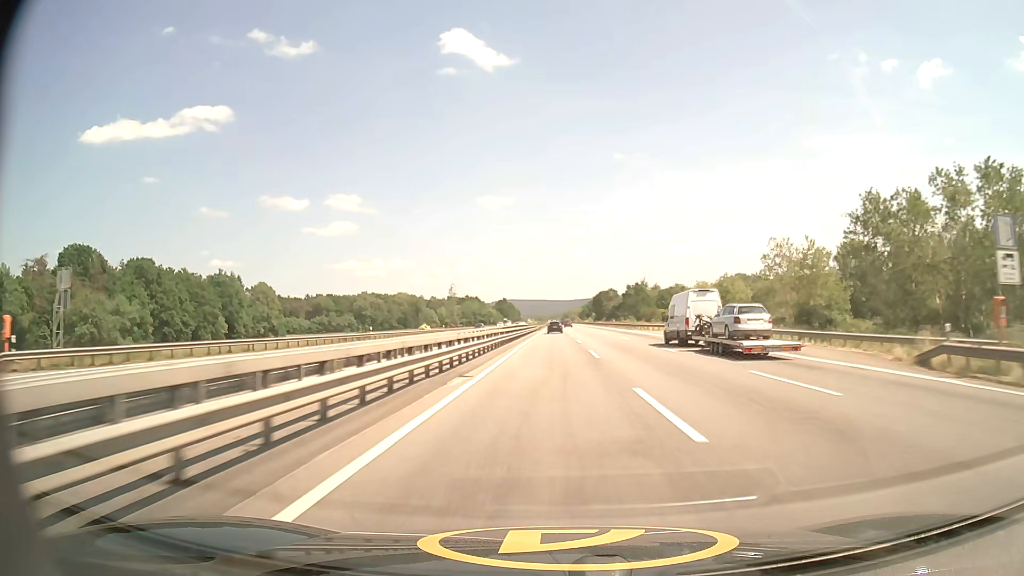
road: motorway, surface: asphalt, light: Day
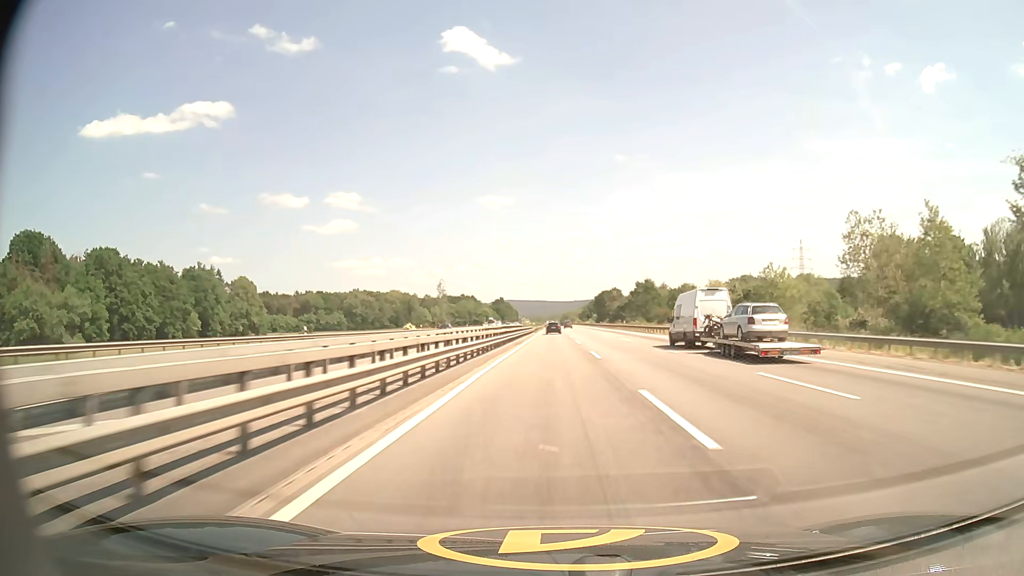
(0.0, +18.6) m; 0°
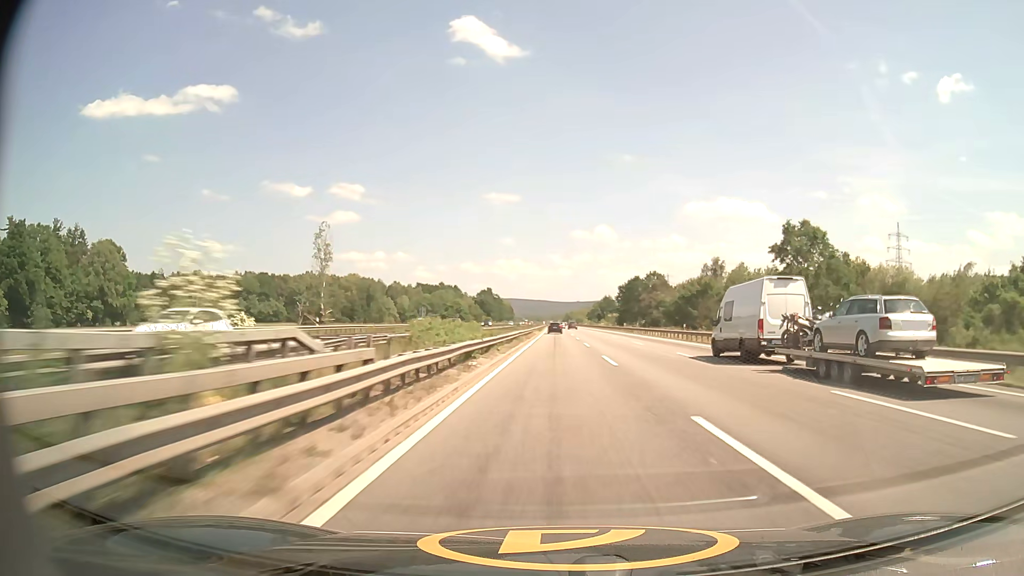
(0.0, +94.0) m; 0°
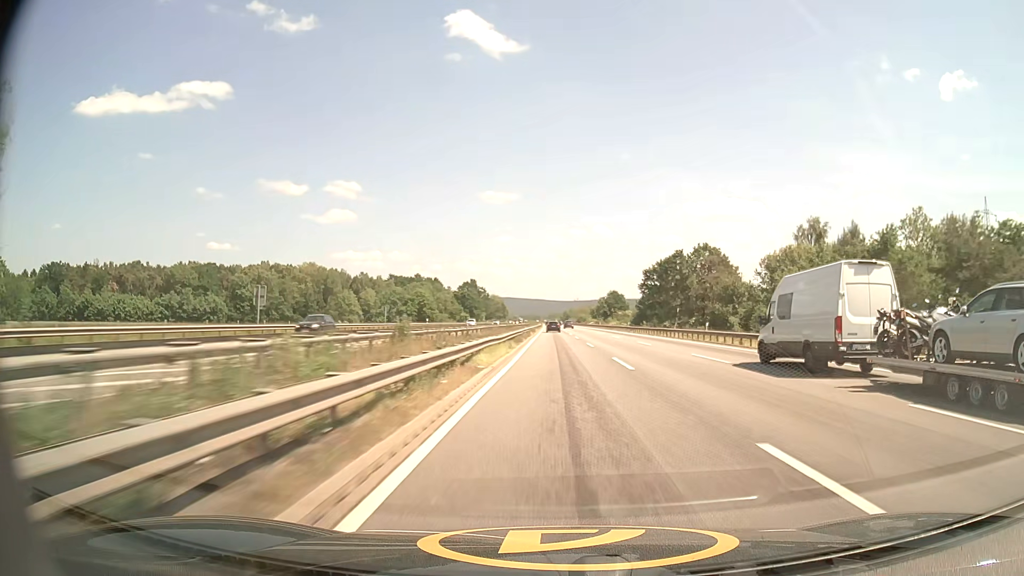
(+0.1, +56.5) m; 0°
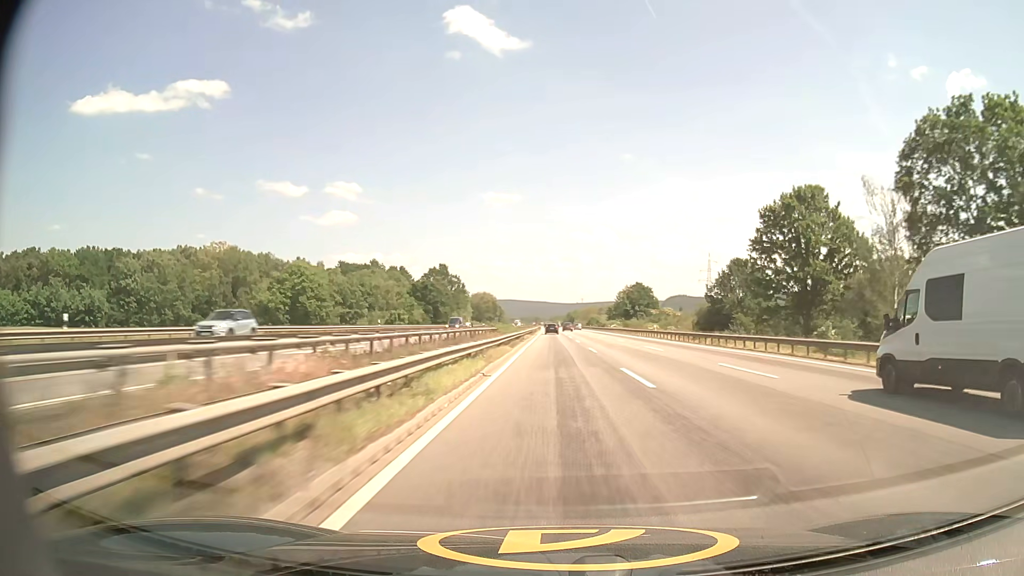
(+0.2, +77.4) m; 0°
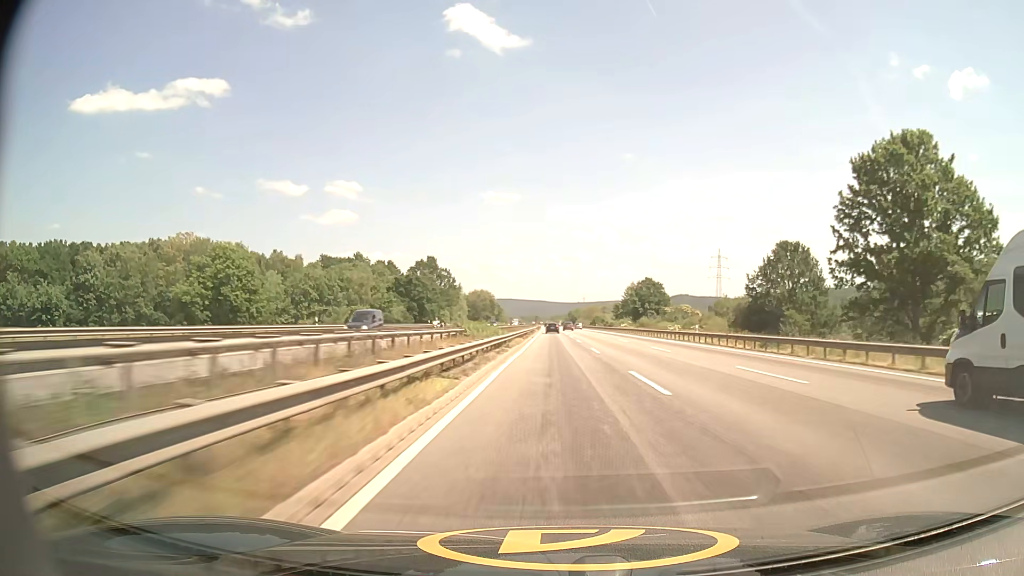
(0.0, +19.9) m; 0°
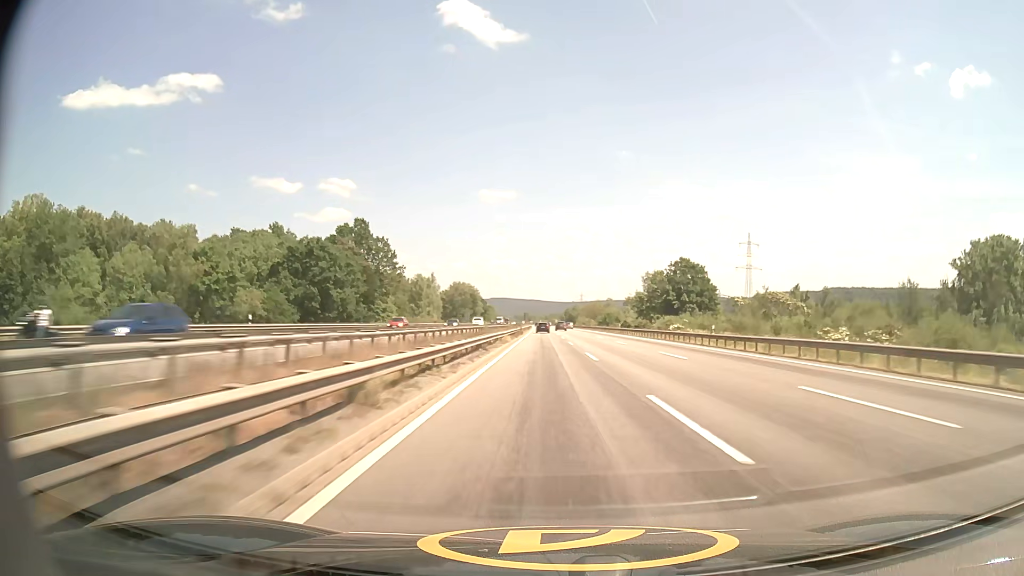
(+0.2, +60.6) m; 0°
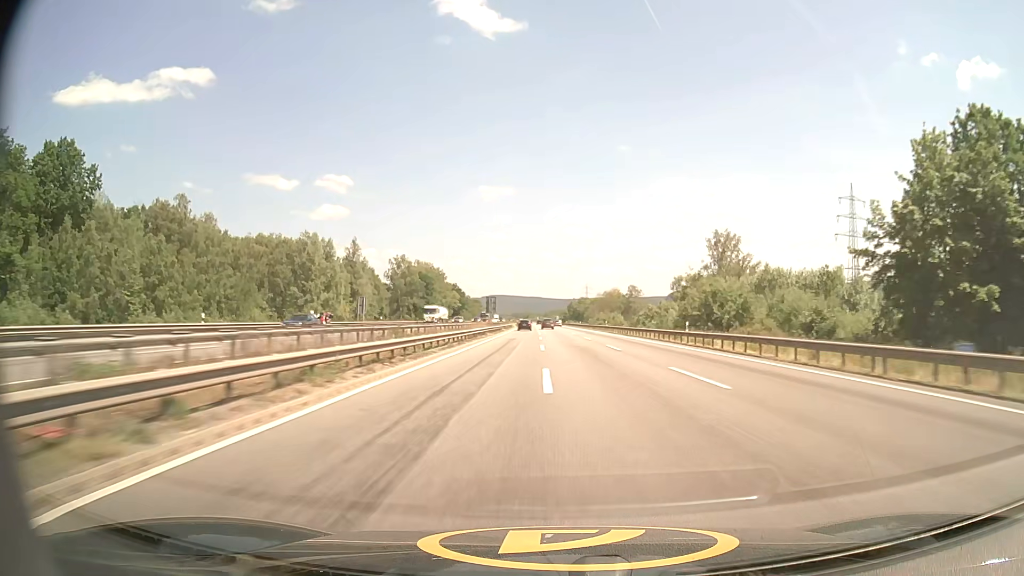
(+0.4, +102.2) m; 0°
(0, +10) (0, +20) (0, +30) (0, +40) (0, +50) (0, +60) (0, +70) (-1, +80) (-1, +90) (-1, +100) m
